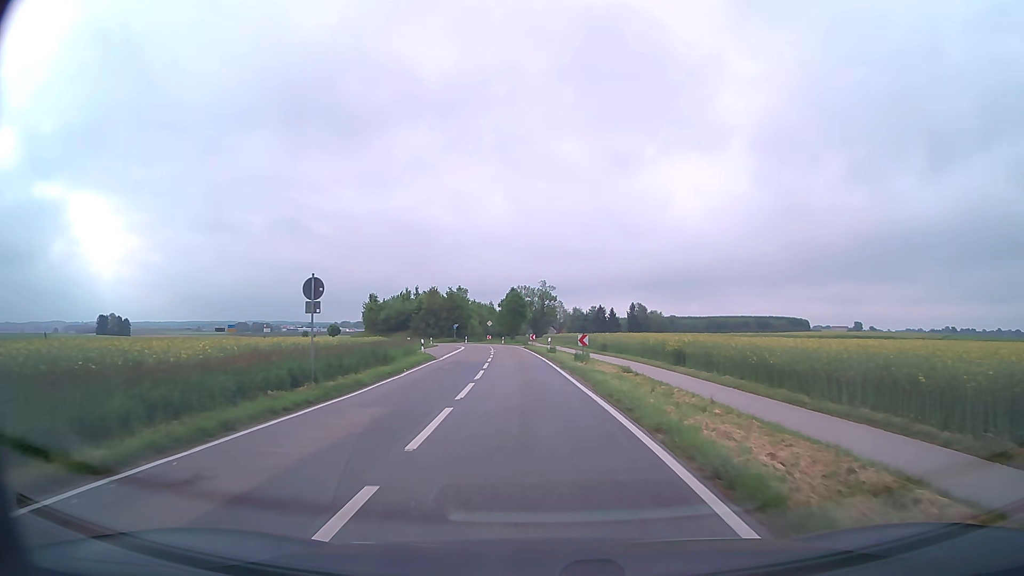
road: tertiary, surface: asphalt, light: Day
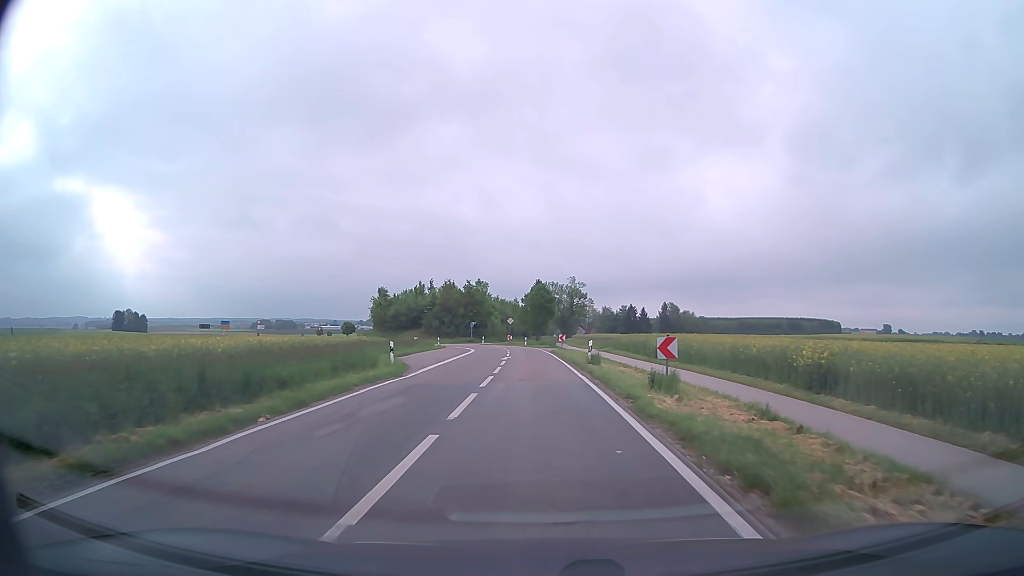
(-0.4, +15.5) m; -3°
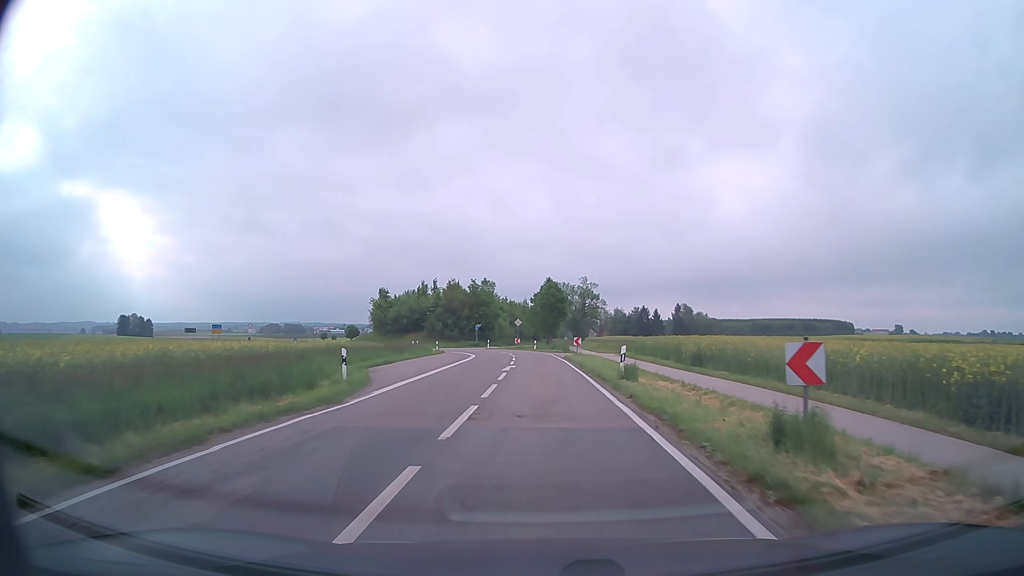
(-0.1, +8.0) m; -1°
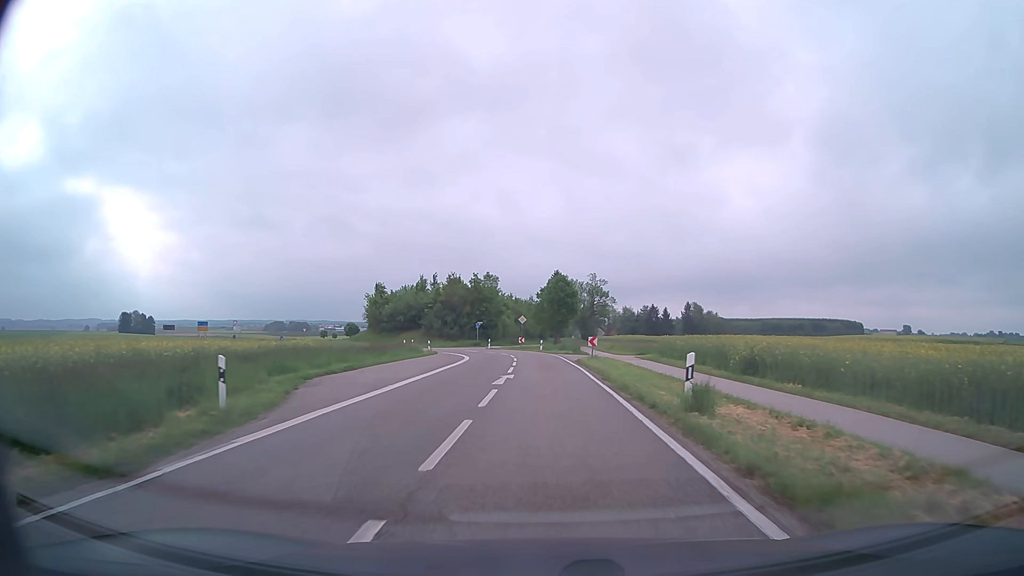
(-0.1, +8.1) m; -1°
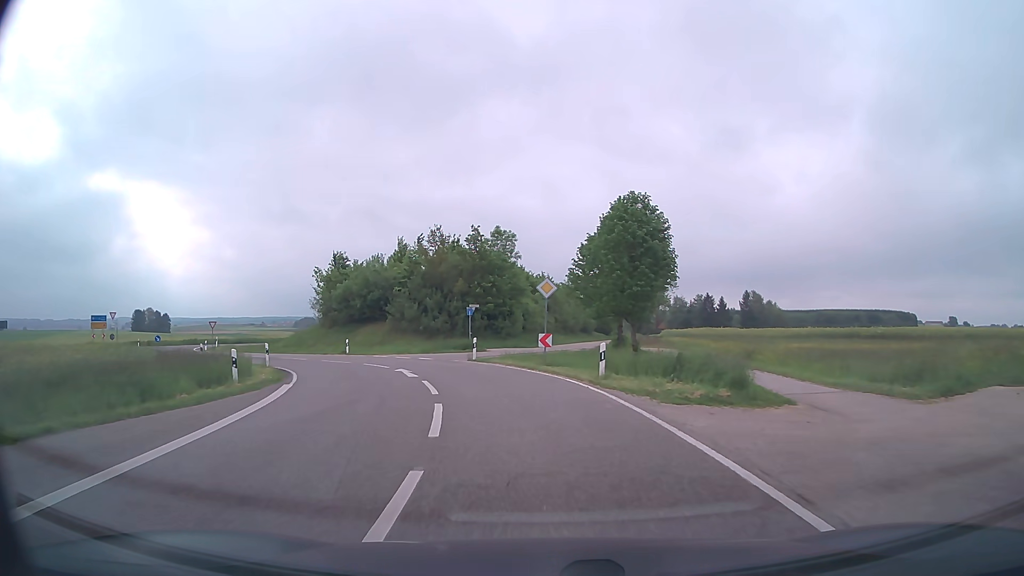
(-0.5, +39.7) m; -3°
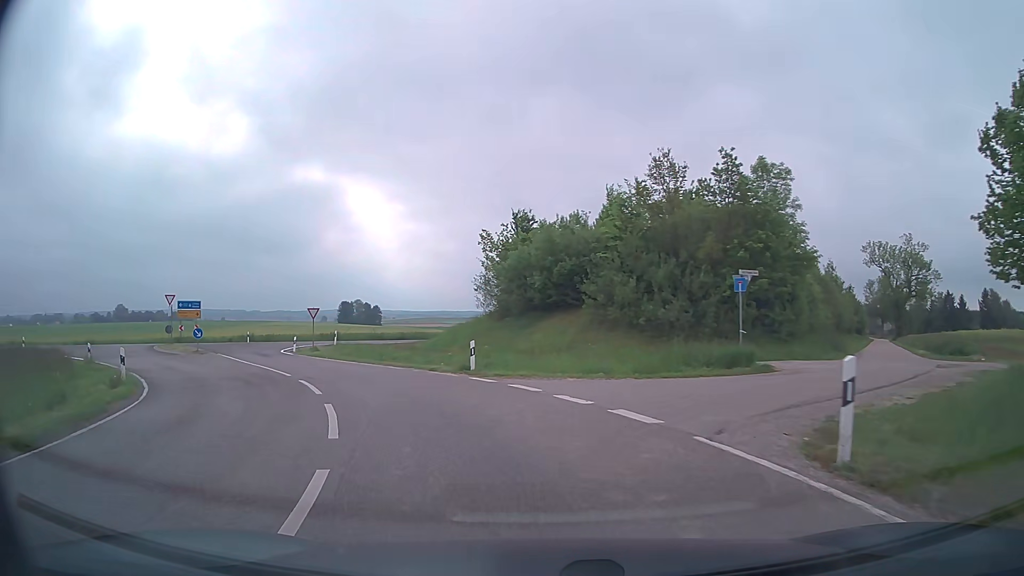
(-3.4, +24.1) m; -19°
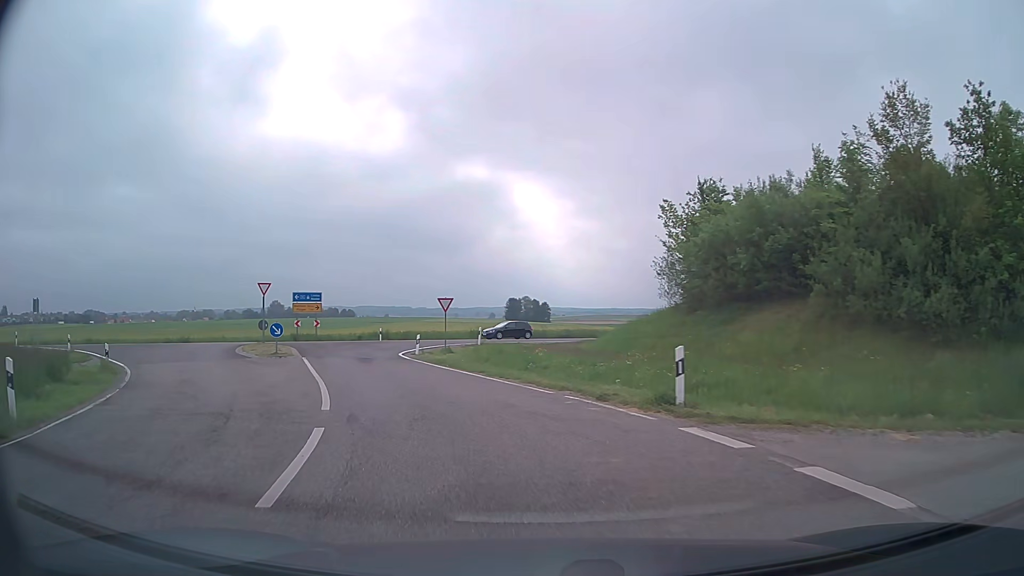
(-1.2, +10.1) m; -14°
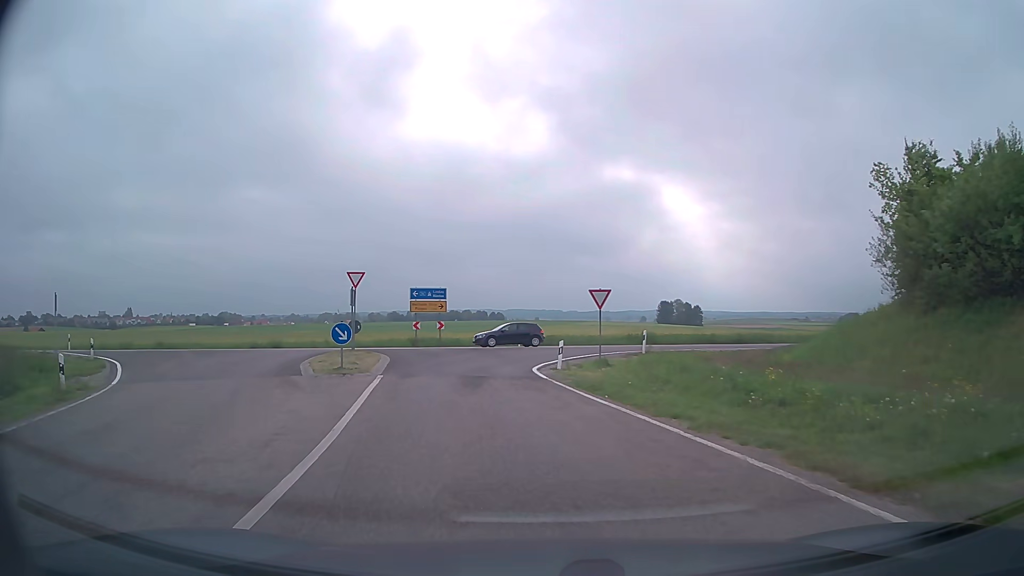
(-1.1, +9.6) m; -13°
(-1, +10) (-2, +20) (-5, +29) (-11, +37) (-21, +37) (-30, +35) (-40, +31) (-49, +28) (-59, +25) (-68, +22) m
